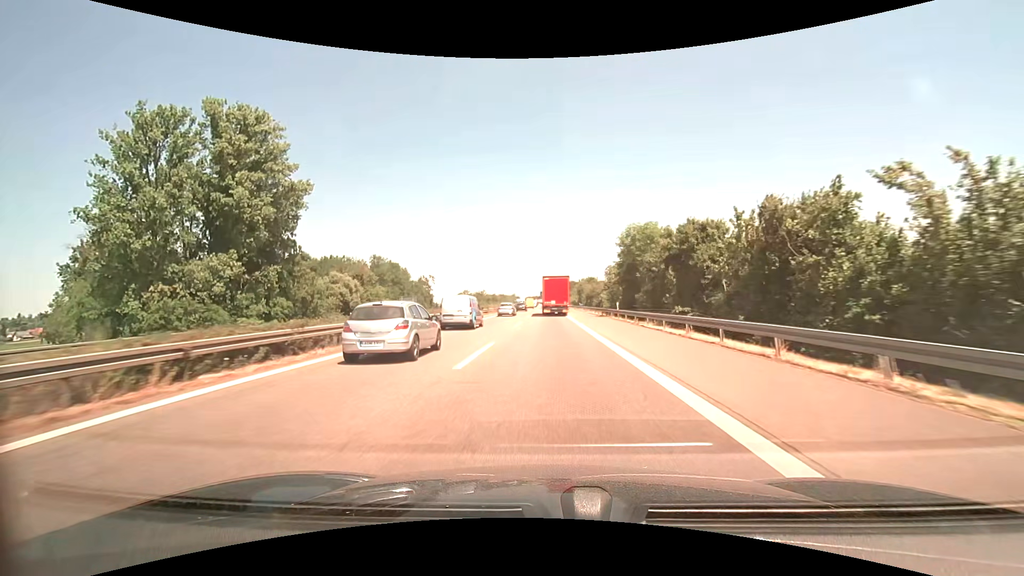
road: motorway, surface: asphalt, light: Day
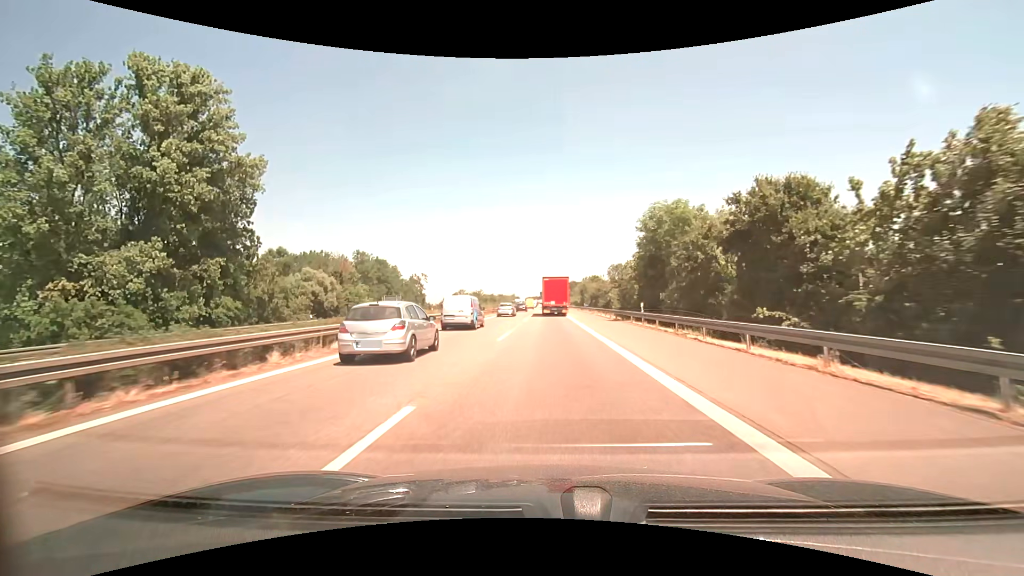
(0.0, +10.0) m; 0°
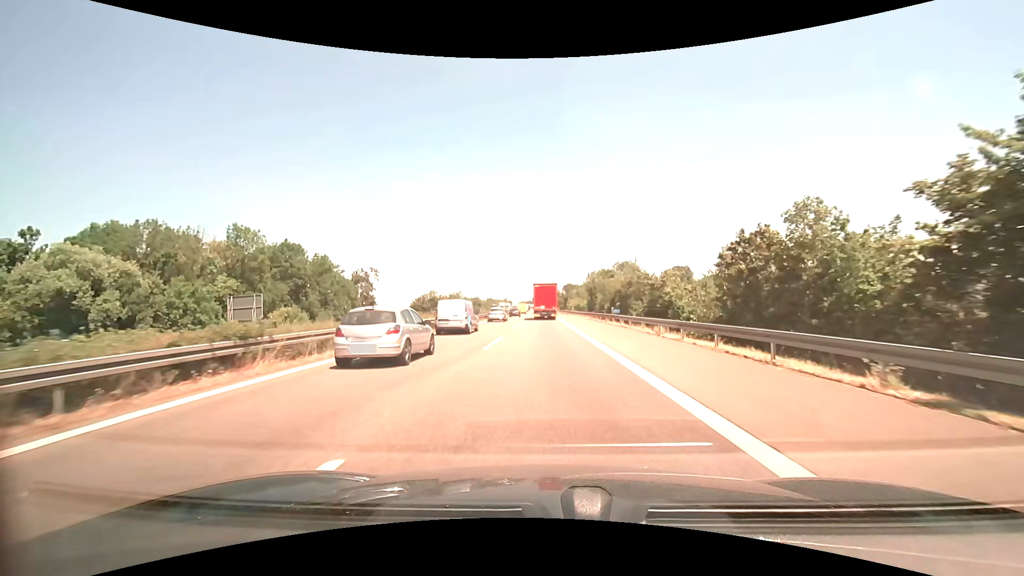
(+0.3, +38.0) m; +1°
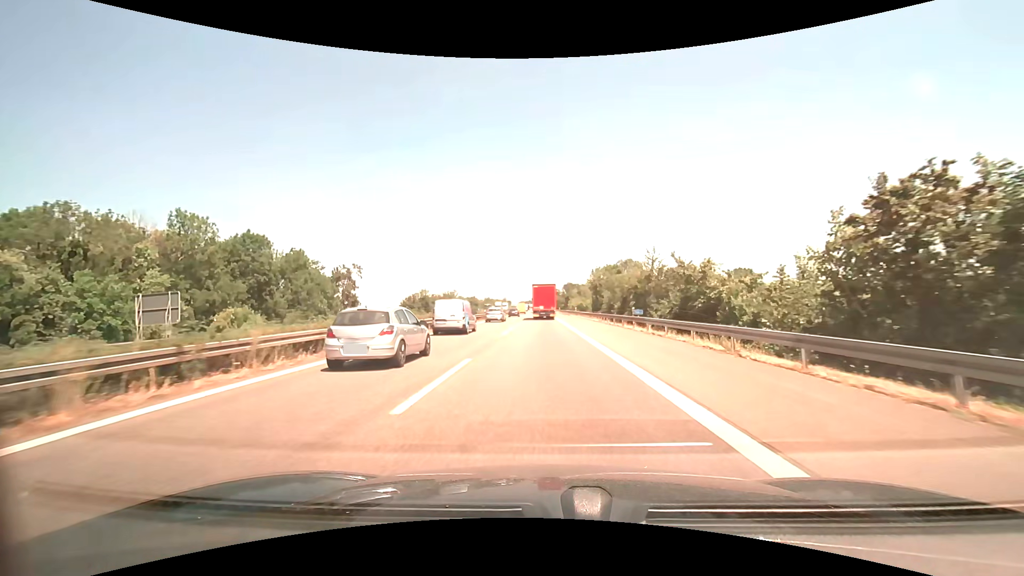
(0.0, +9.7) m; 0°
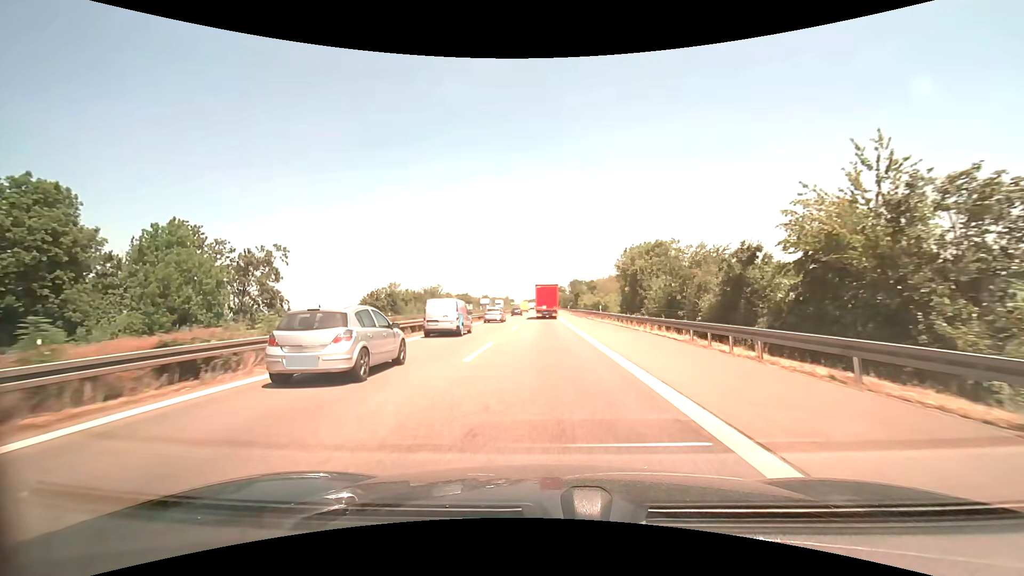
(-0.3, +30.0) m; -1°
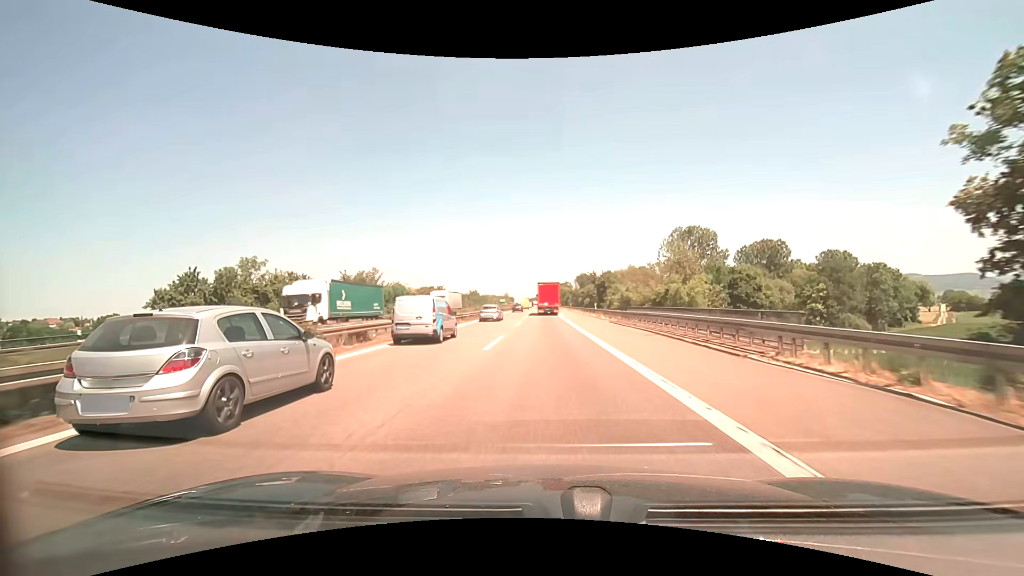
(-0.3, +50.6) m; 0°
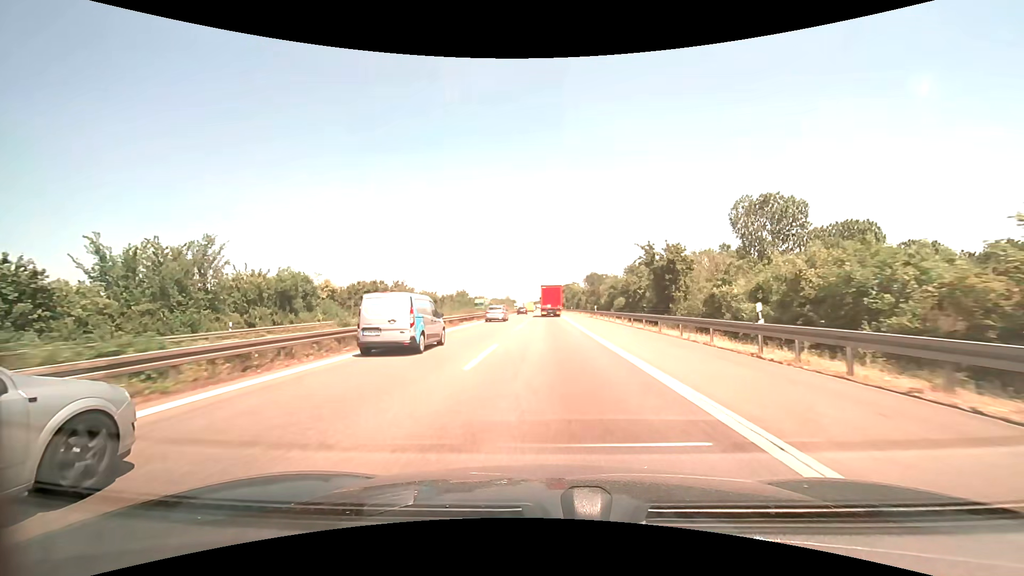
(-0.2, +40.5) m; -1°
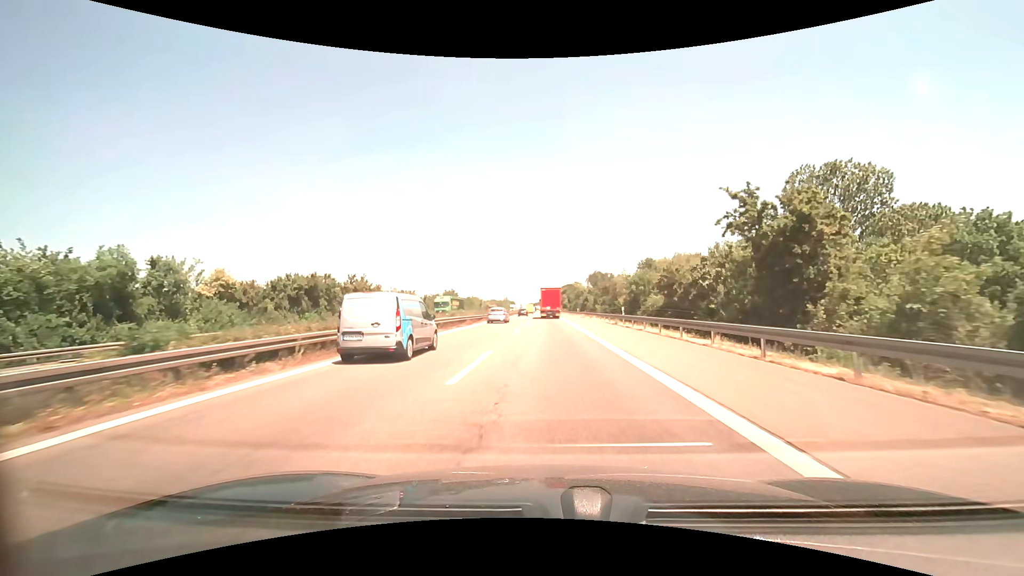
(+0.1, +20.3) m; 0°
(0, +10) (0, +20) (0, +30) (0, +40) (0, +50) (0, +60) (0, +70) (0, +80) (0, +90) (0, +100) m
